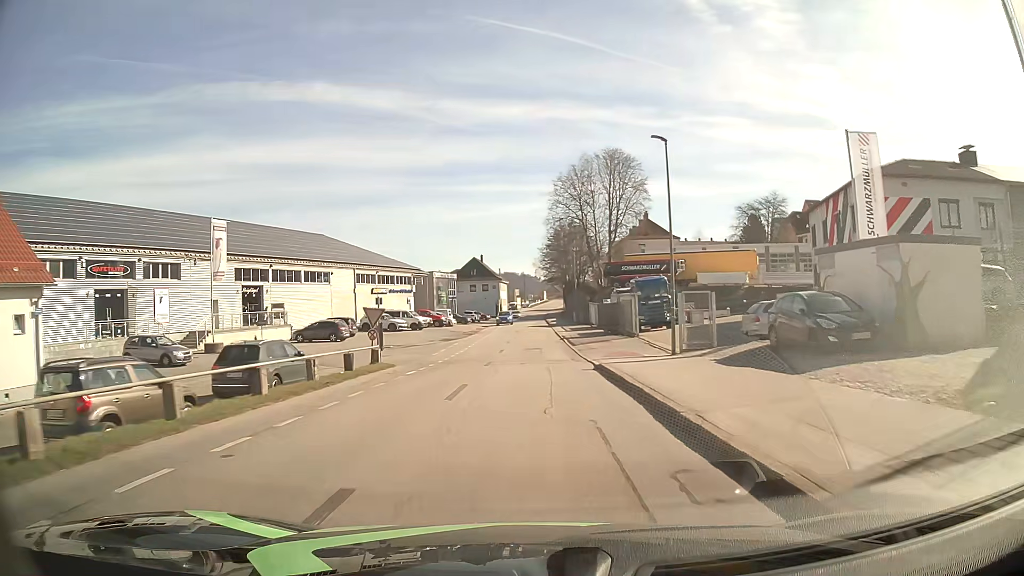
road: residential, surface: asphalt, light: Day
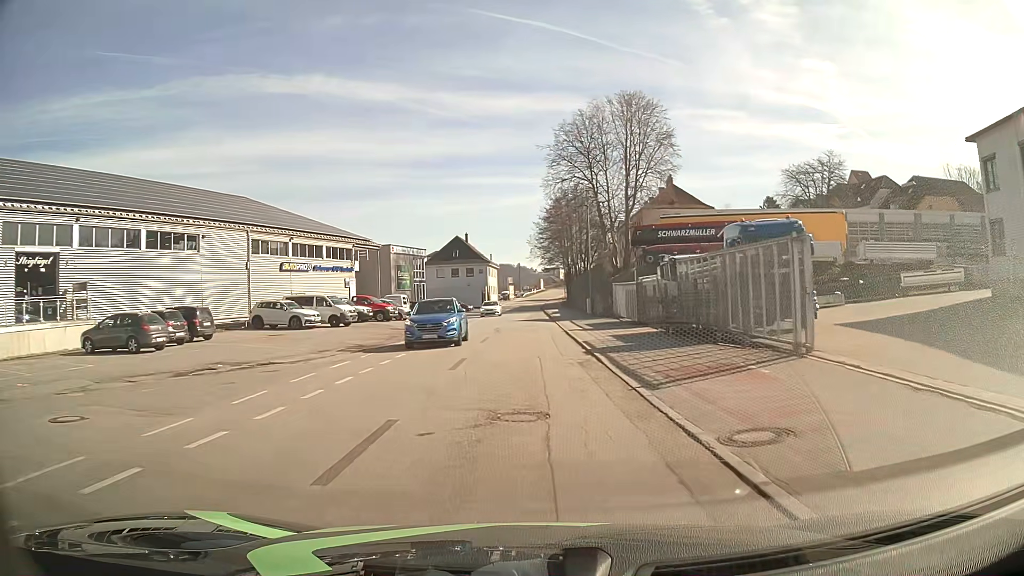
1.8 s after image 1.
(+0.1, +24.5) m; 0°
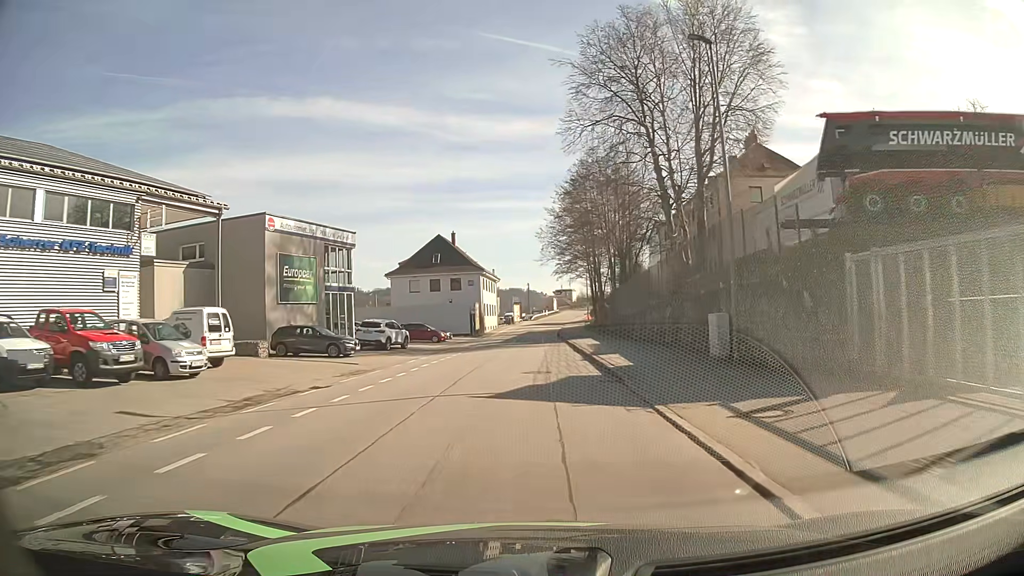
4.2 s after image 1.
(-0.1, +33.5) m; -1°
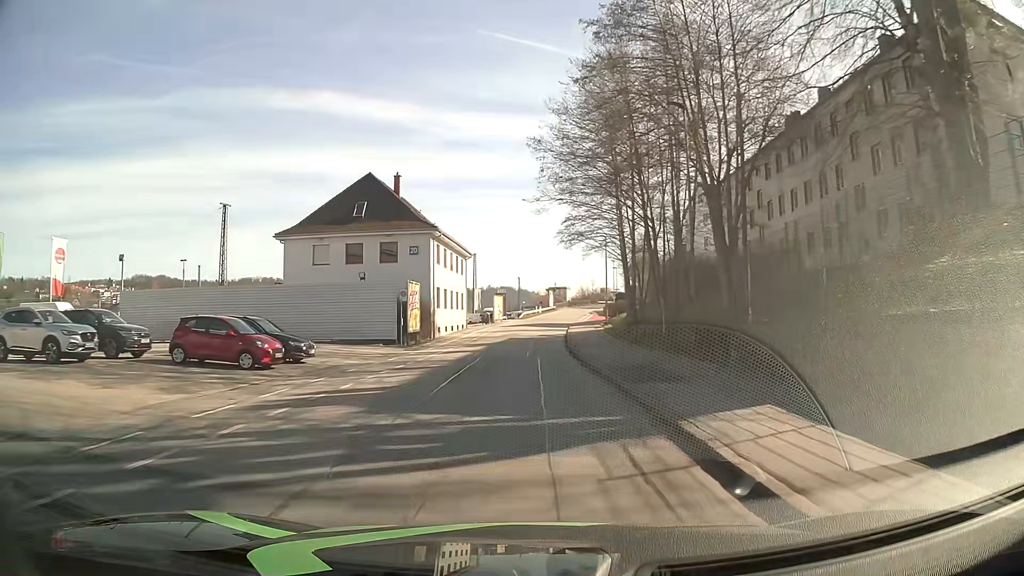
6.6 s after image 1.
(+0.2, +34.2) m; +1°
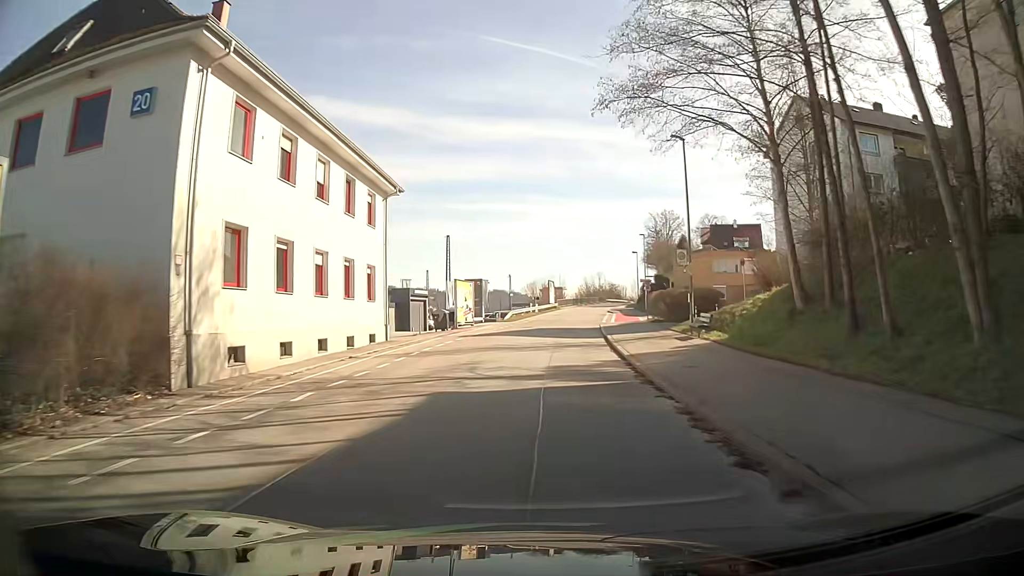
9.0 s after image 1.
(-0.2, +33.8) m; +1°
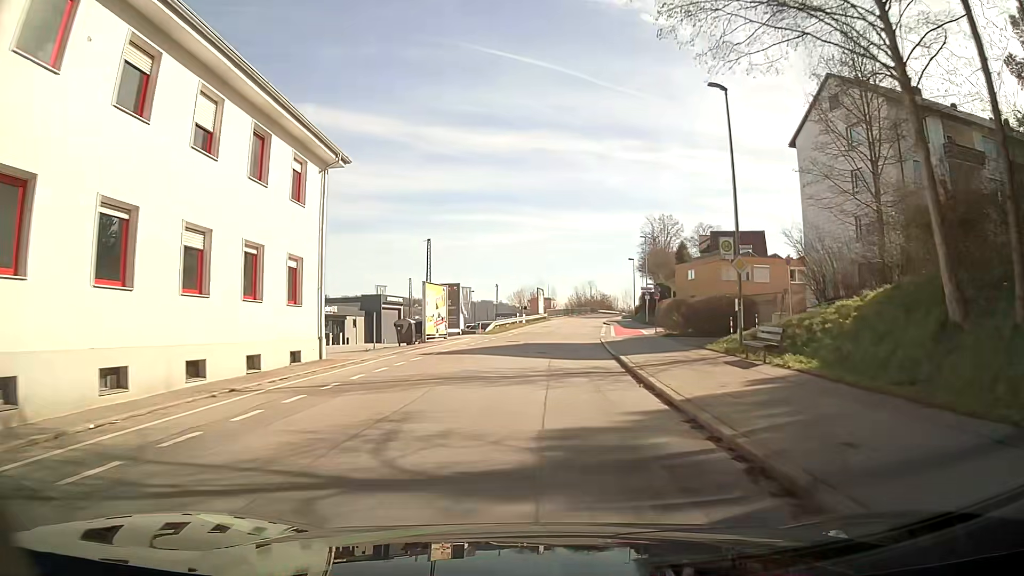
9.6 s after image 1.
(0.0, +8.0) m; +1°
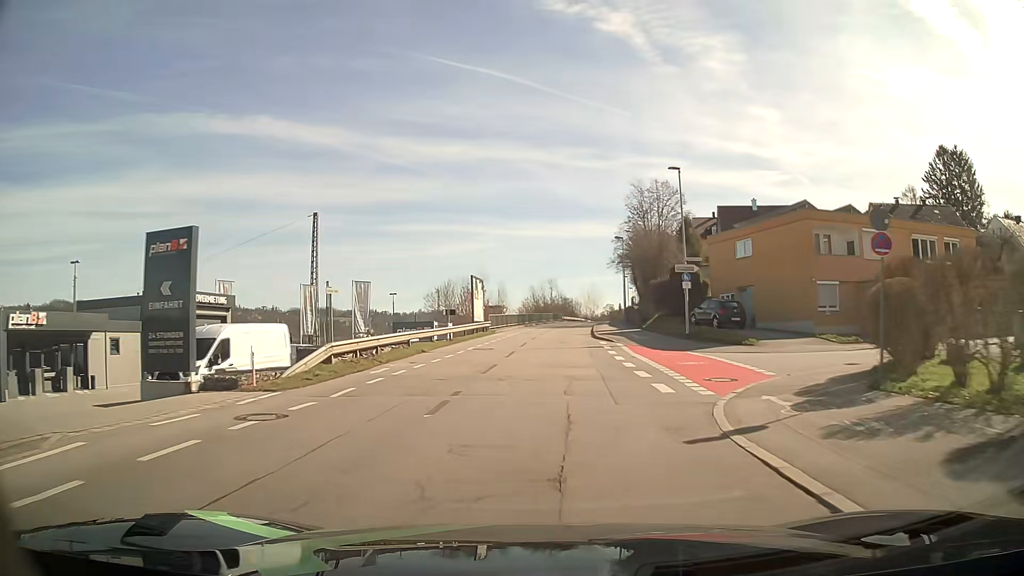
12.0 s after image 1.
(+1.2, +31.9) m; +4°
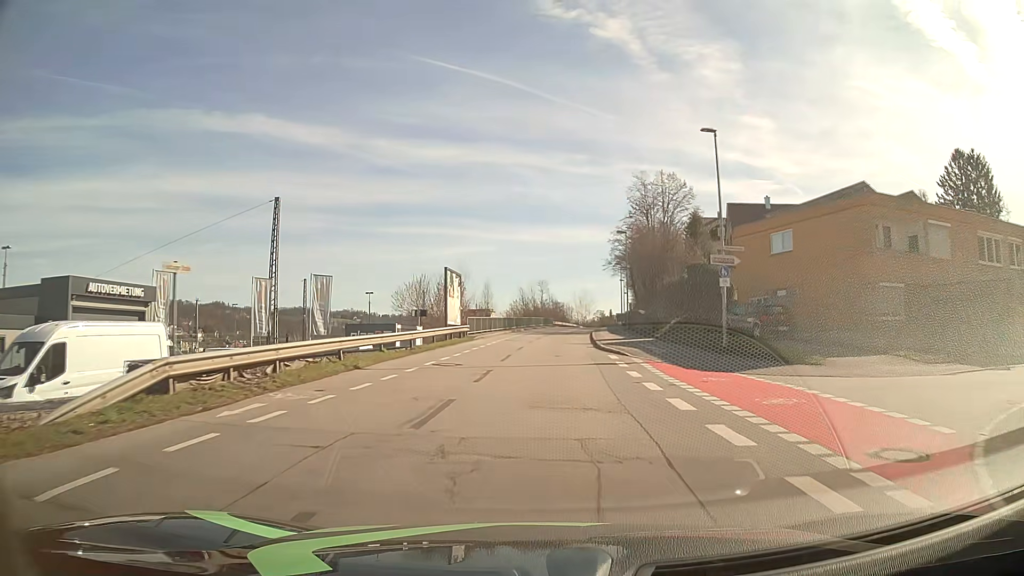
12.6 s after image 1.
(0.0, +8.0) m; +1°
(0, +10) (0, +20) (+1, +30) (+2, +40) (+2, +50) (+3, +60) (+4, +70) (+6, +80) (+7, +90) (+8, +100) m
